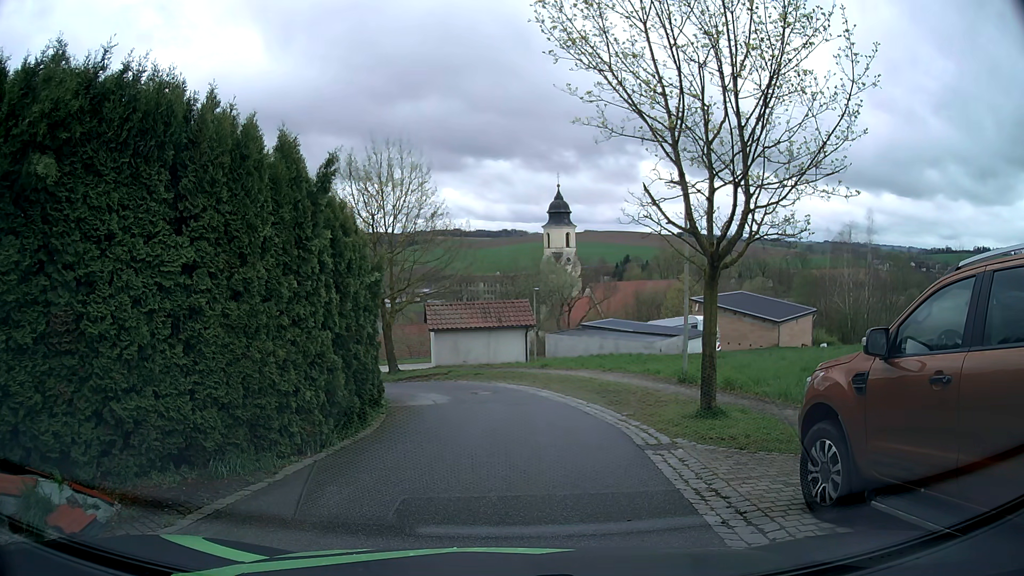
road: residential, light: Day
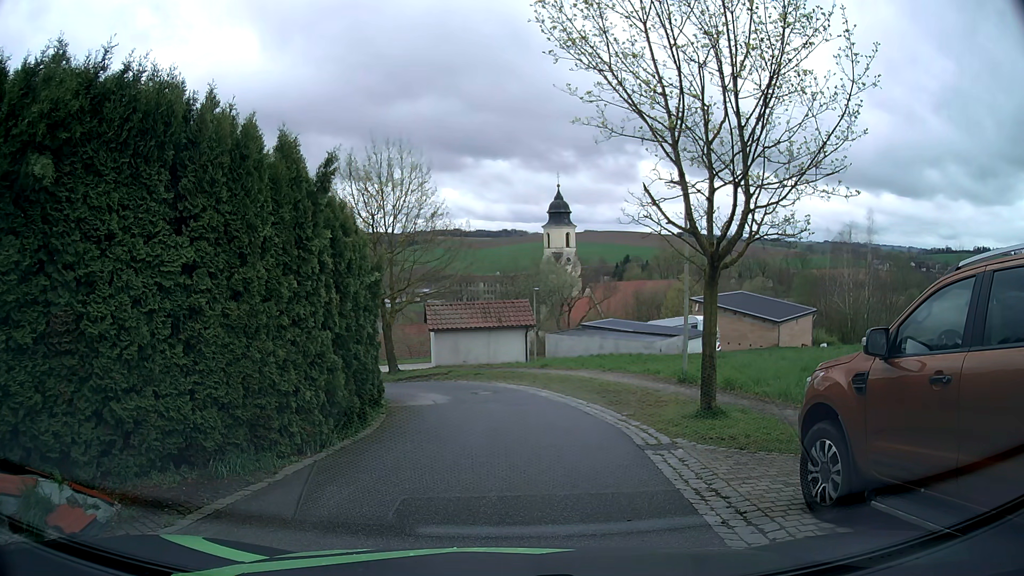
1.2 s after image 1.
(0.0, 0.0) m; 0°
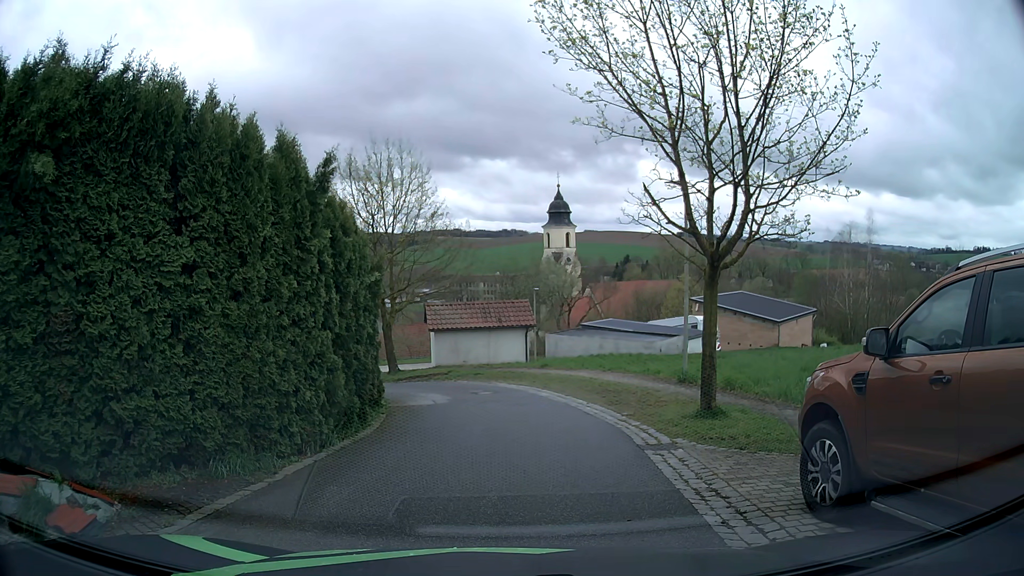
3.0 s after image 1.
(0.0, 0.0) m; 0°
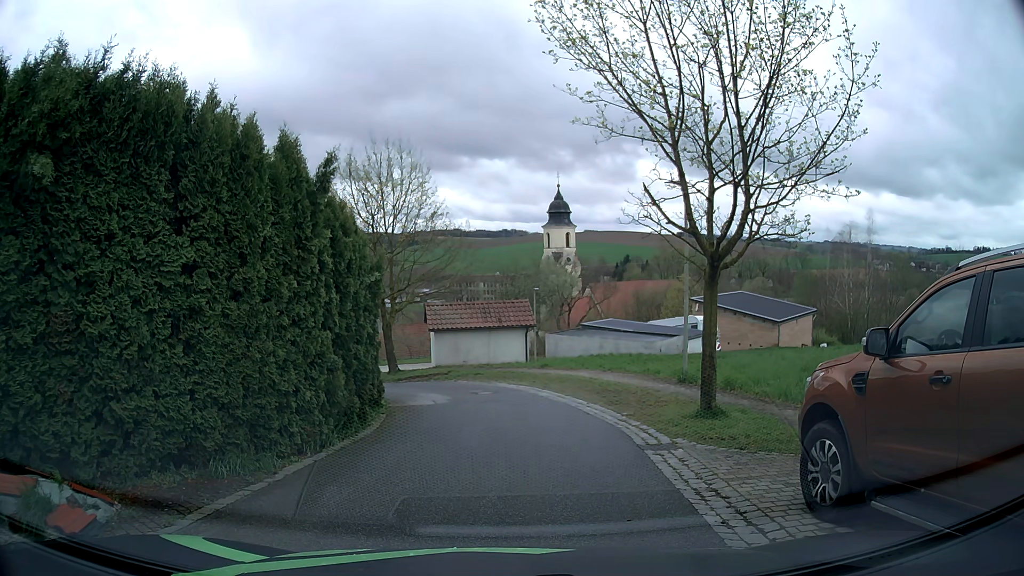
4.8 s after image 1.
(0.0, 0.0) m; 0°
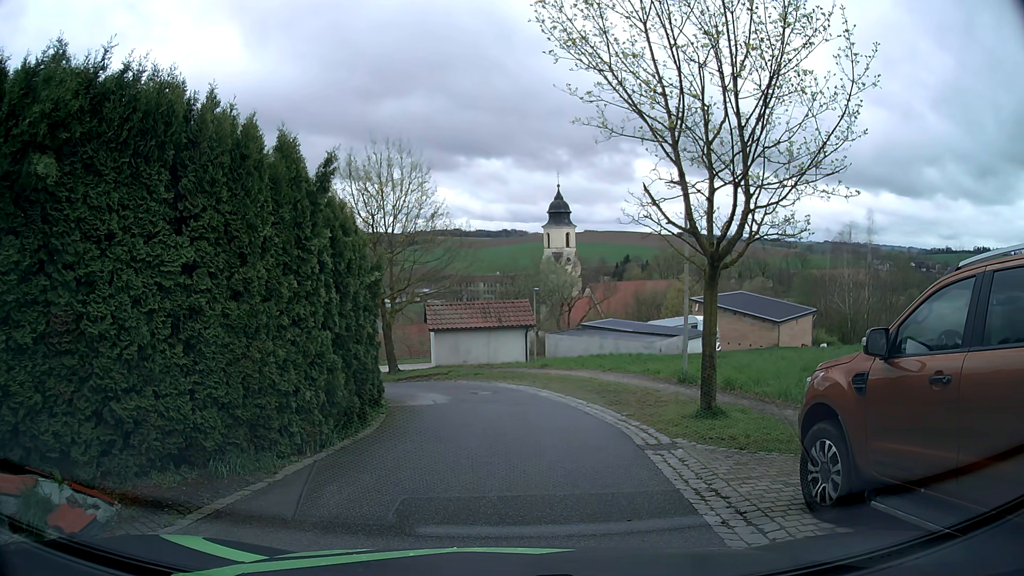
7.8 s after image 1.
(0.0, 0.0) m; 0°
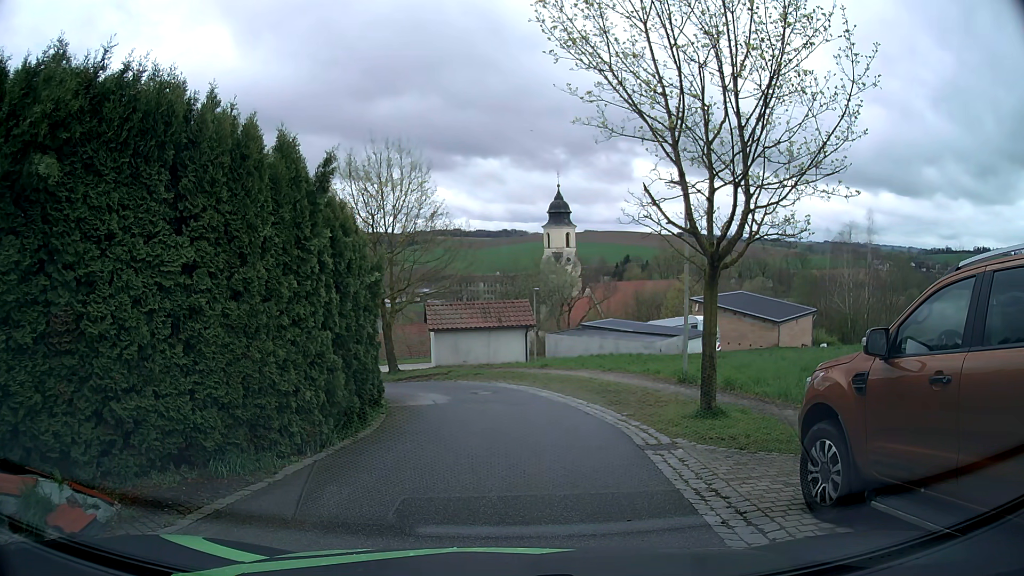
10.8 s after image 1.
(0.0, 0.0) m; 0°
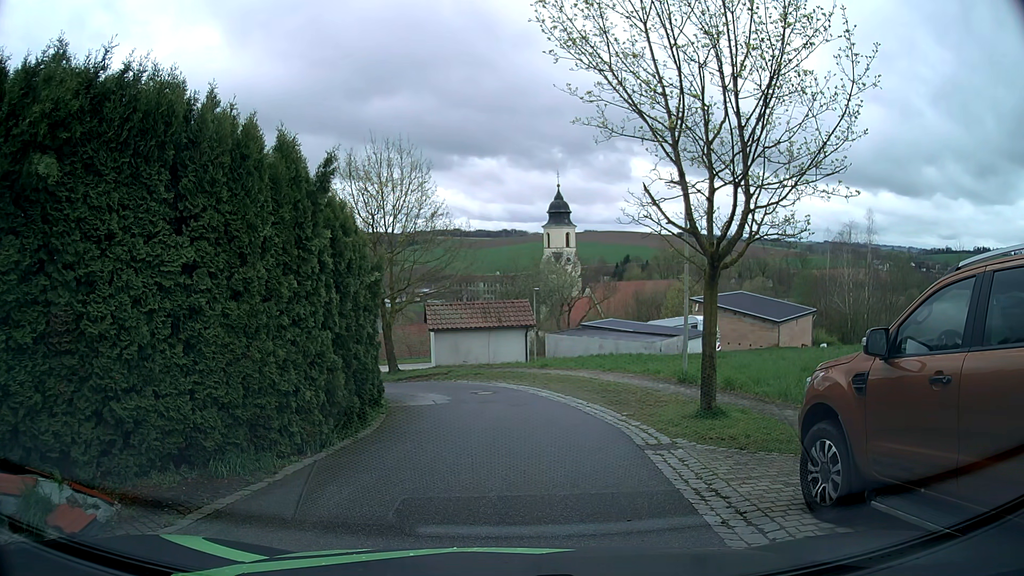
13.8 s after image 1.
(0.0, 0.0) m; 0°
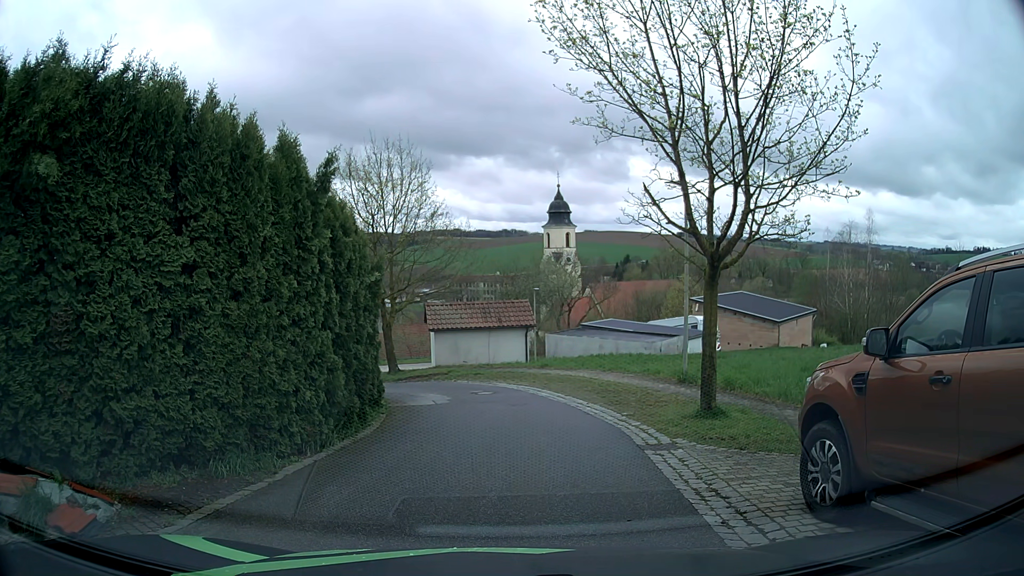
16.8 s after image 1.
(0.0, 0.0) m; 0°
(+1, +10) (0, +20) (-7, +27) (-17, +26) (-26, +21) (-33, +15) (-41, +8) (-49, +2) (-56, -5) (-64, -12) m
